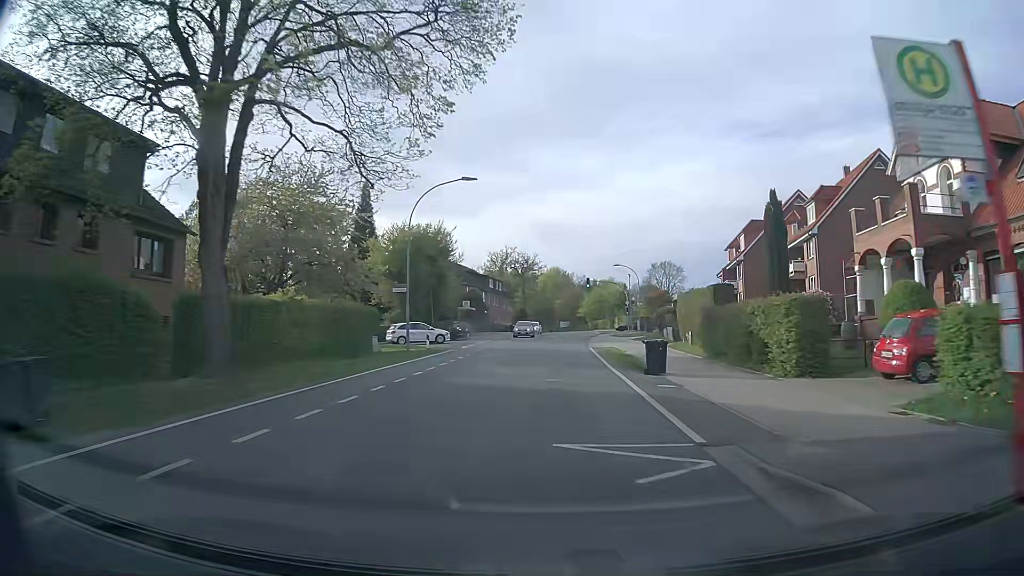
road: tertiary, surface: asphalt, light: Day
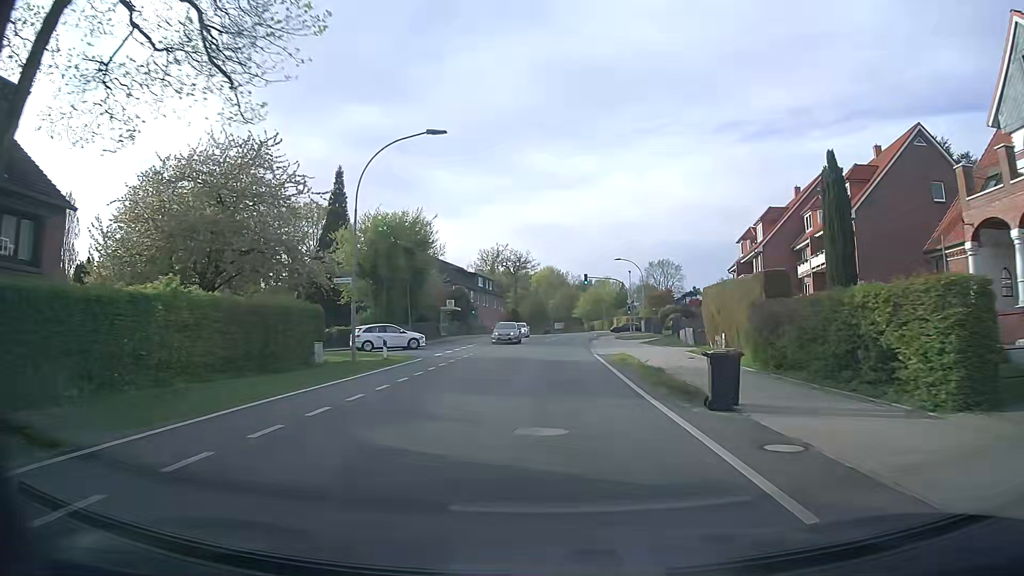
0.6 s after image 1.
(0.0, +7.6) m; +1°
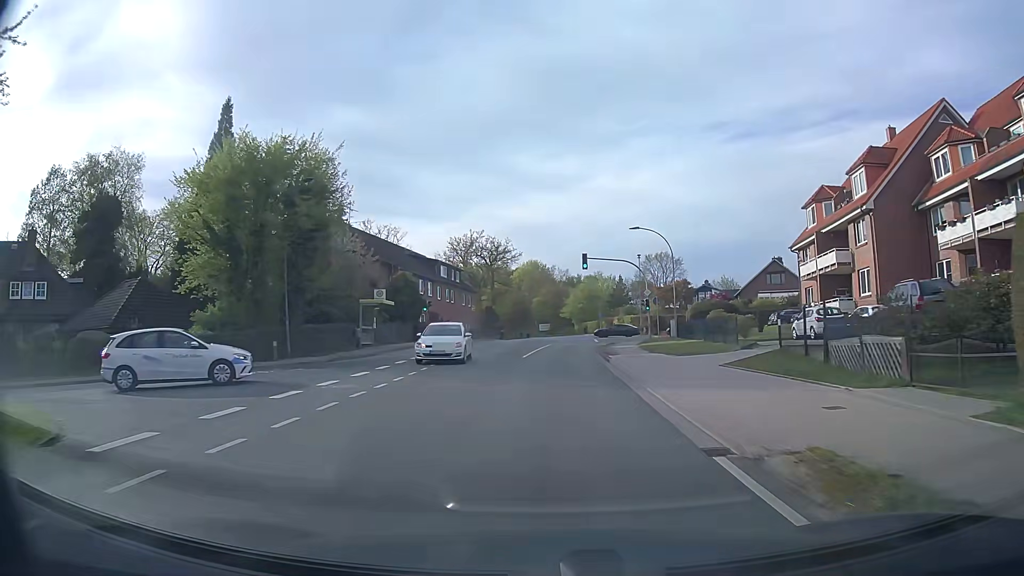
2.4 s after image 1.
(+0.3, +22.8) m; +1°
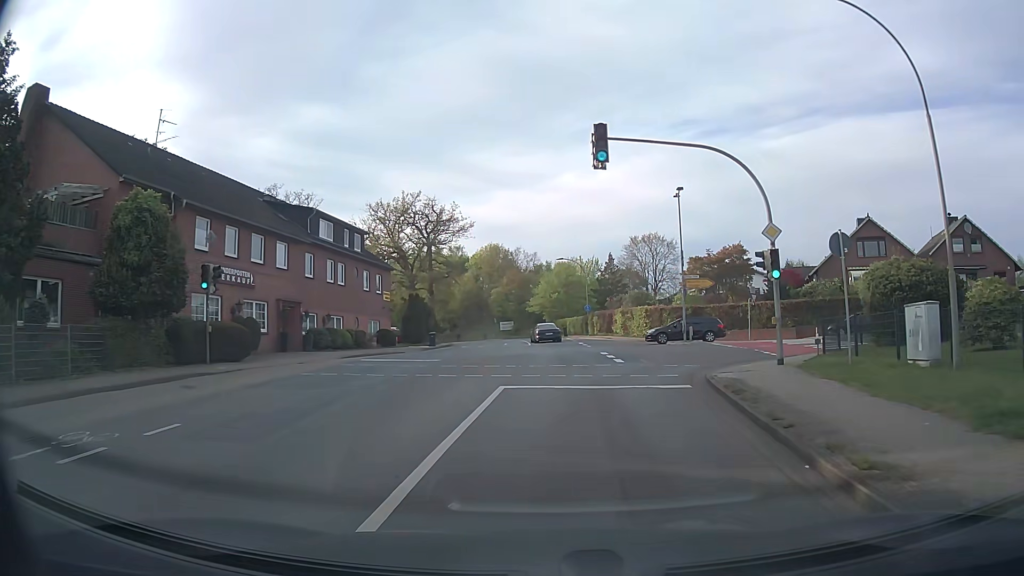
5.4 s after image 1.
(+0.6, +32.9) m; +3°
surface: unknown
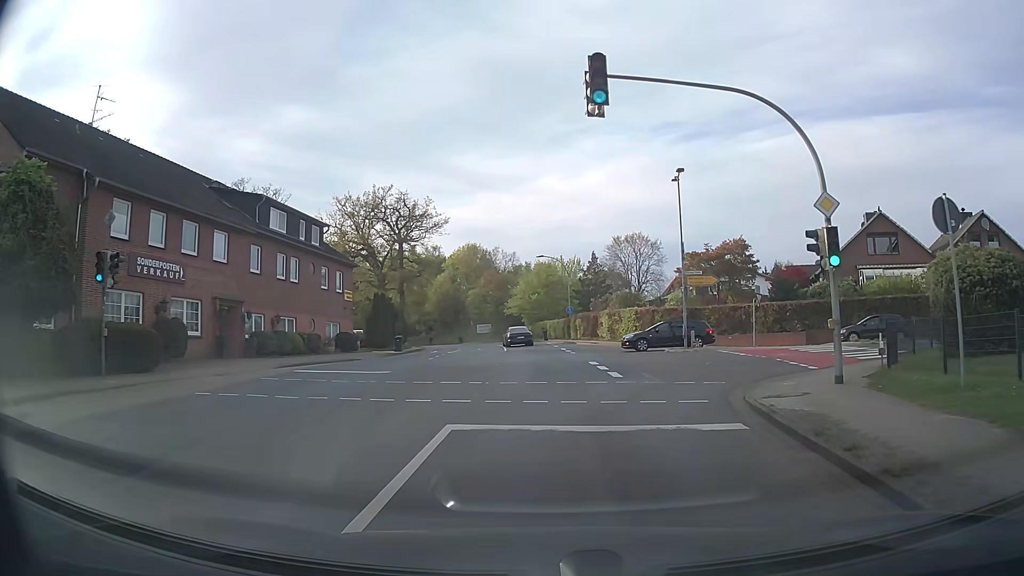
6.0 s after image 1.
(+0.1, +5.1) m; +2°
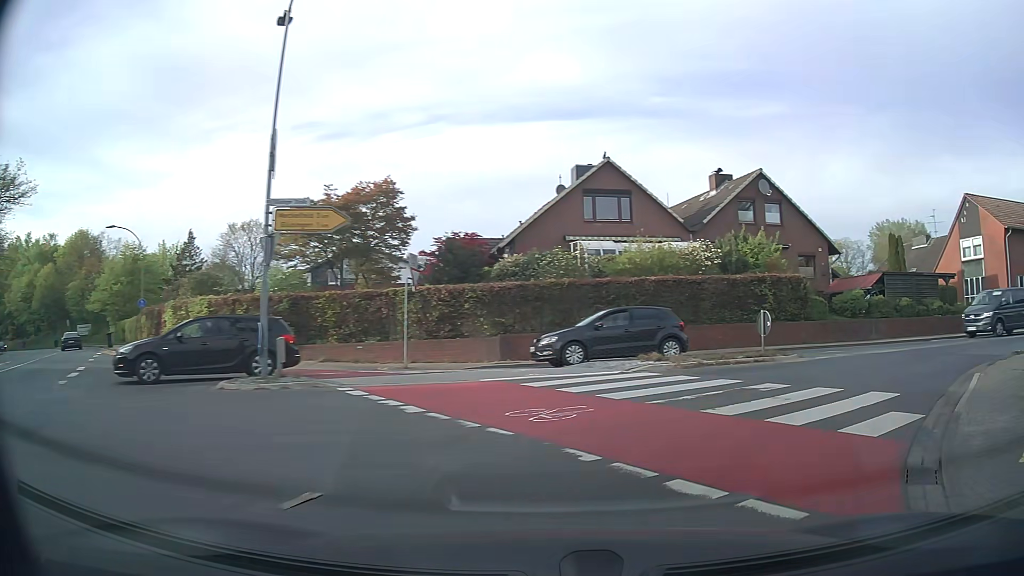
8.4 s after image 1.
(+3.5, +17.4) m; +30°
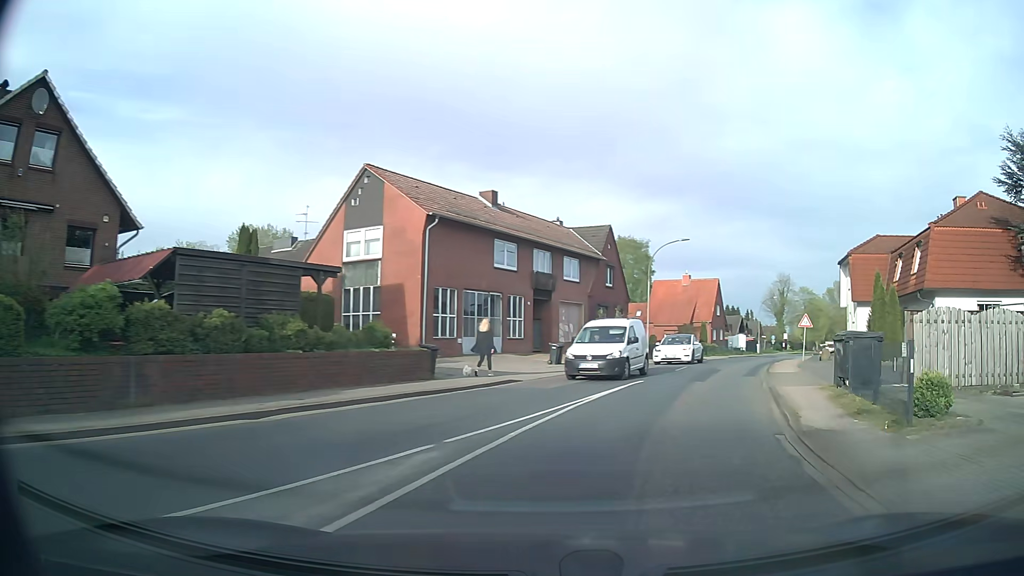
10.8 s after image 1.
(+8.4, +14.6) m; +56°
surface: asphalt
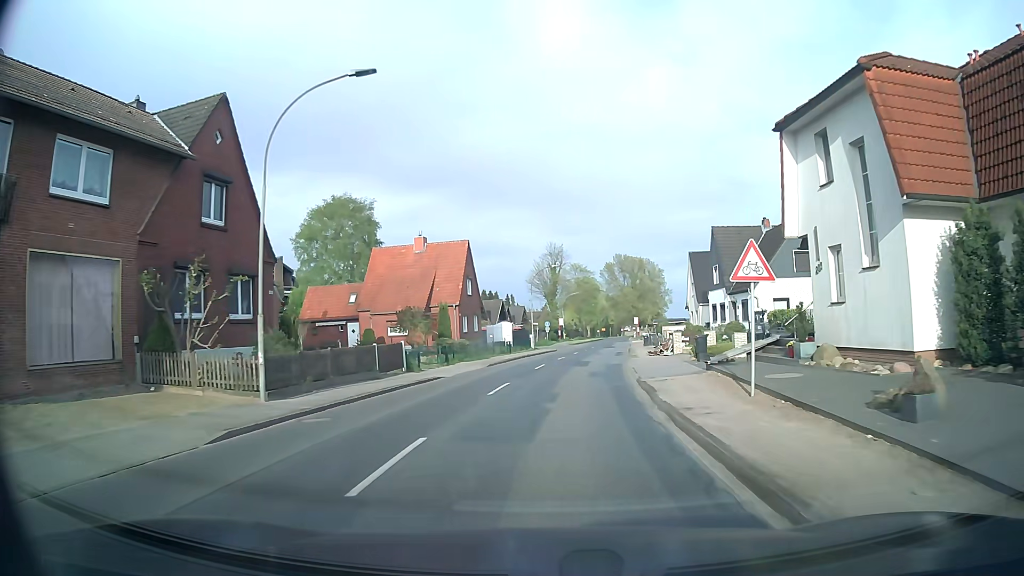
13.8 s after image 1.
(+7.6, +27.7) m; +21°
(0, +10) (+1, +20) (+2, +30) (+3, +40) (+4, +50) (+6, +60) (+7, +70) (+8, +80) (+10, +89) (+11, +99) m
